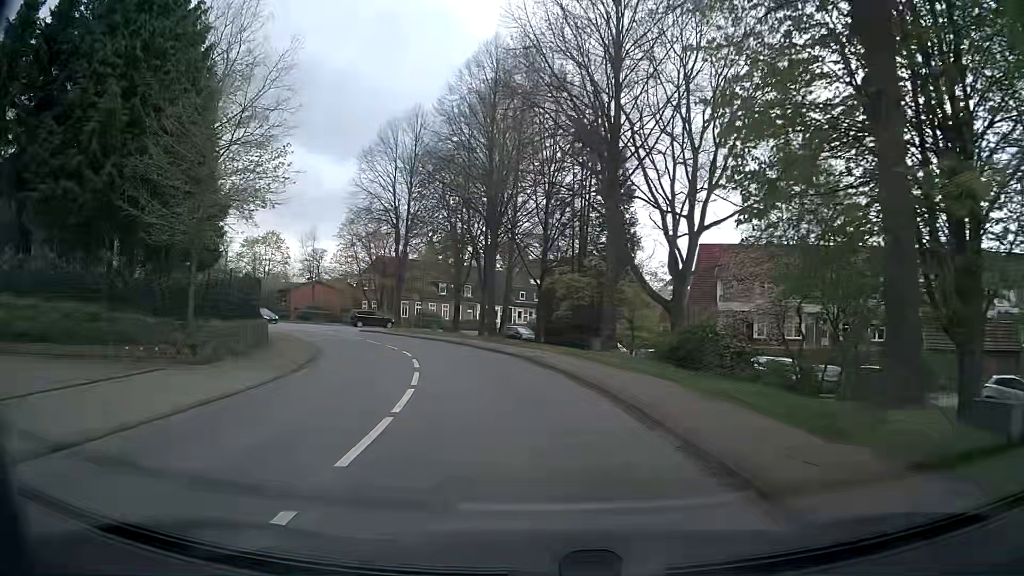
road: secondary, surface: asphalt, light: Day
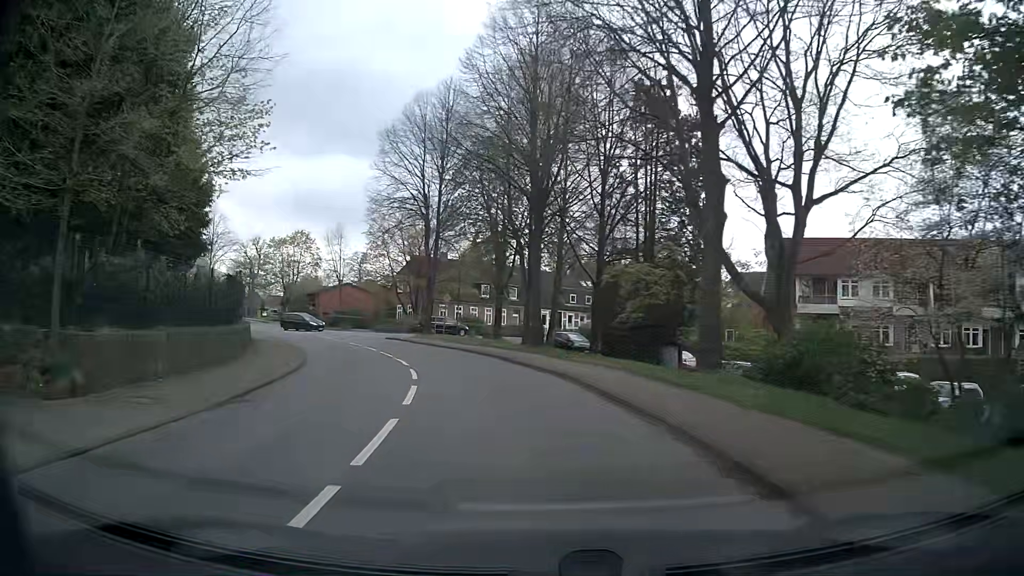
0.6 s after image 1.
(-0.3, +7.5) m; -4°
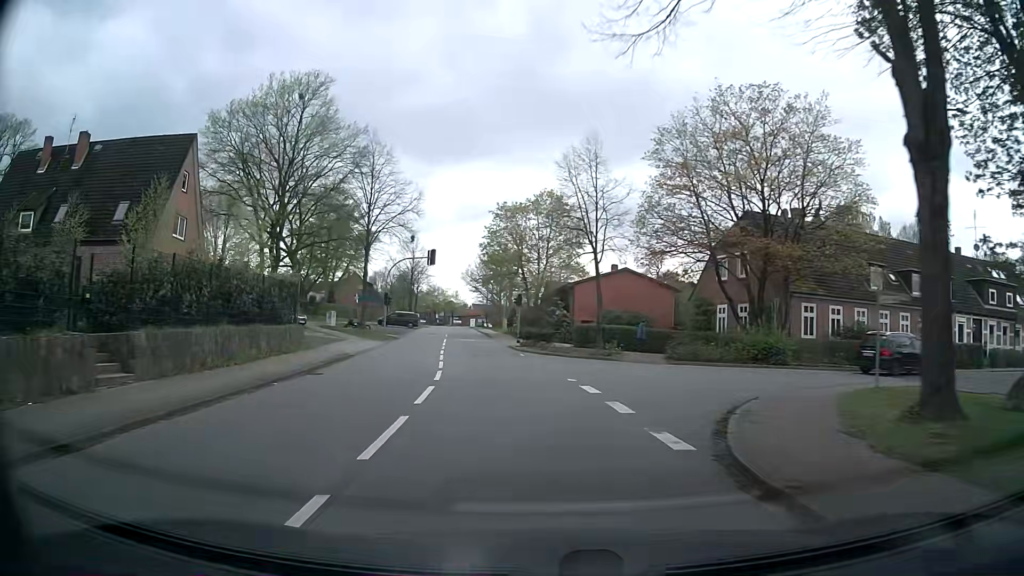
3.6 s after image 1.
(-7.9, +35.7) m; -25°
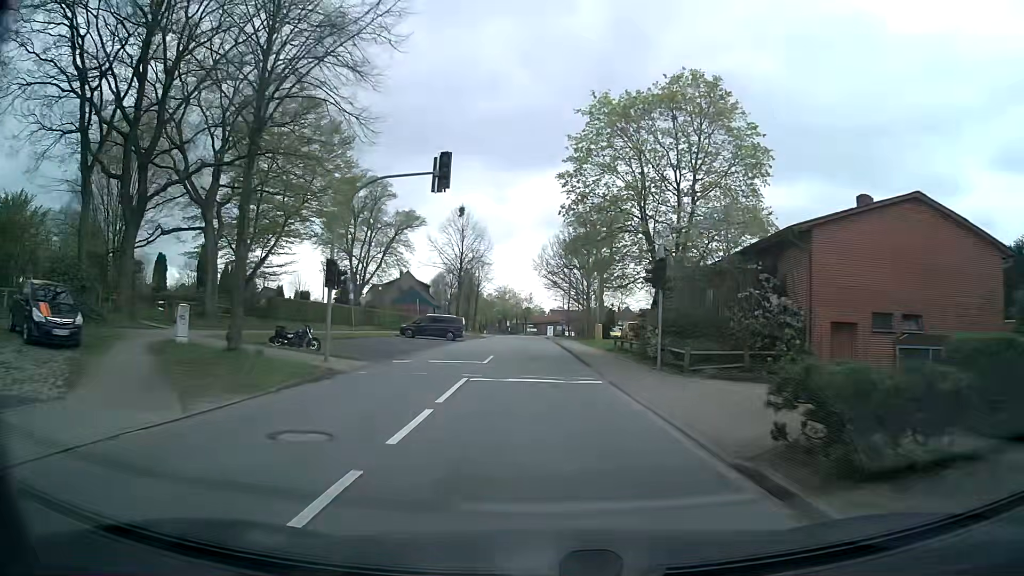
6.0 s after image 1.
(-3.1, +29.9) m; -8°
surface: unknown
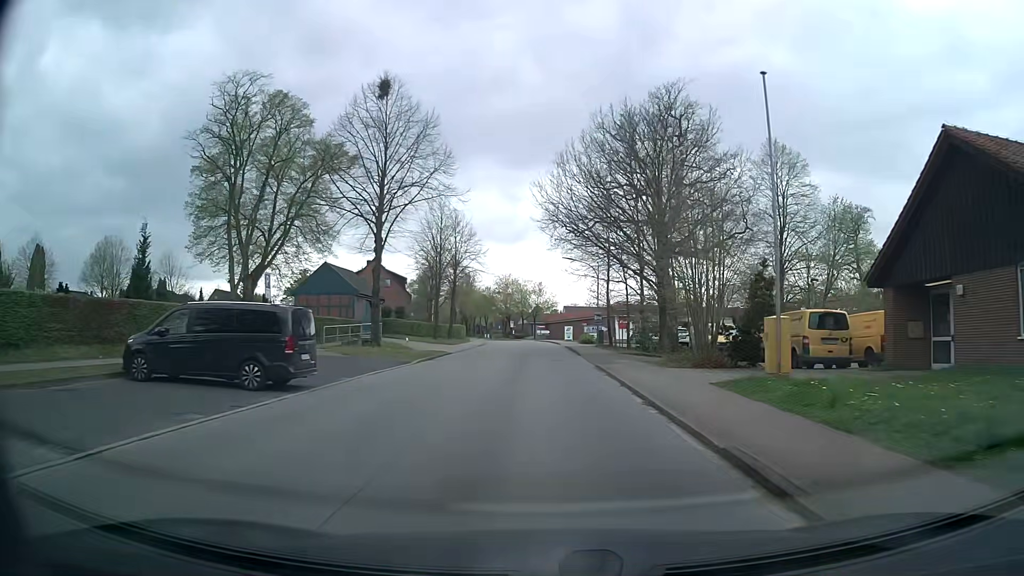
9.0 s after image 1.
(-0.5, +38.2) m; -1°
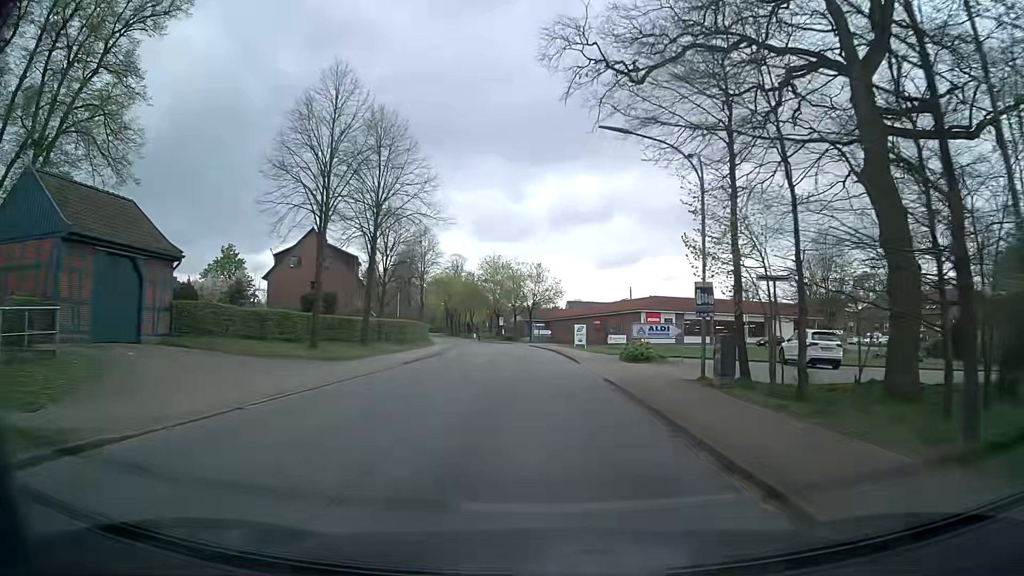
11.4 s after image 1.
(-0.2, +31.3) m; 0°
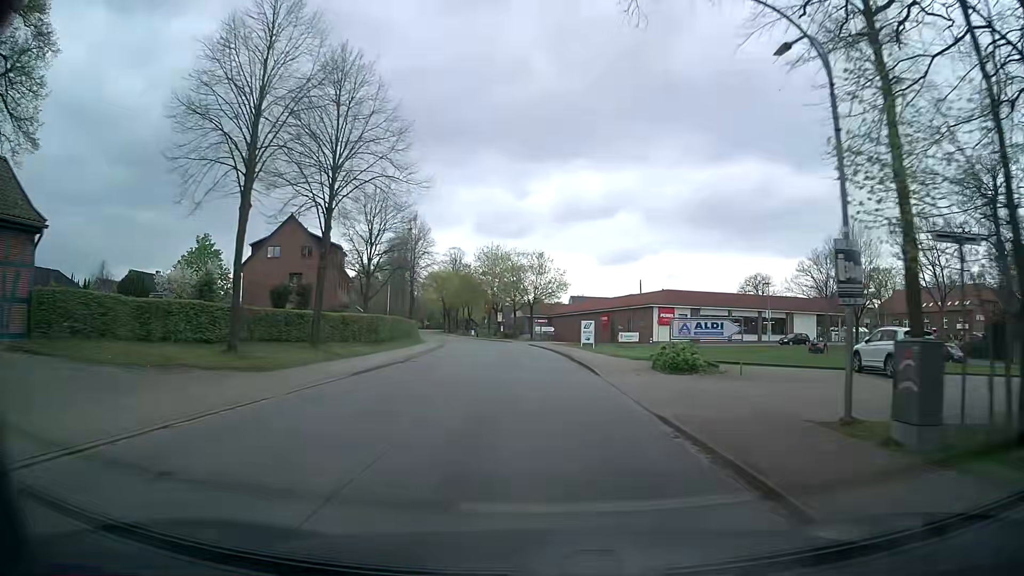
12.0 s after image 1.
(-0.1, +7.8) m; -1°
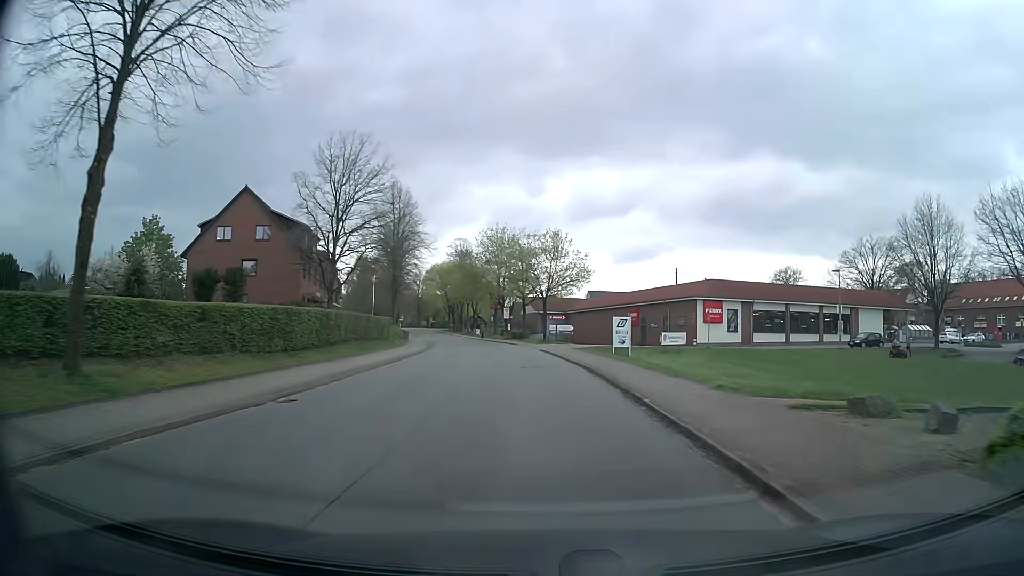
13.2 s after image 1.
(+0.1, +15.5) m; -1°
(0, +10) (0, +20) (-1, +30) (-2, +40) (-3, +50) (-4, +60) (-6, +70) (-8, +79) (-10, +89) (-12, +99) m
